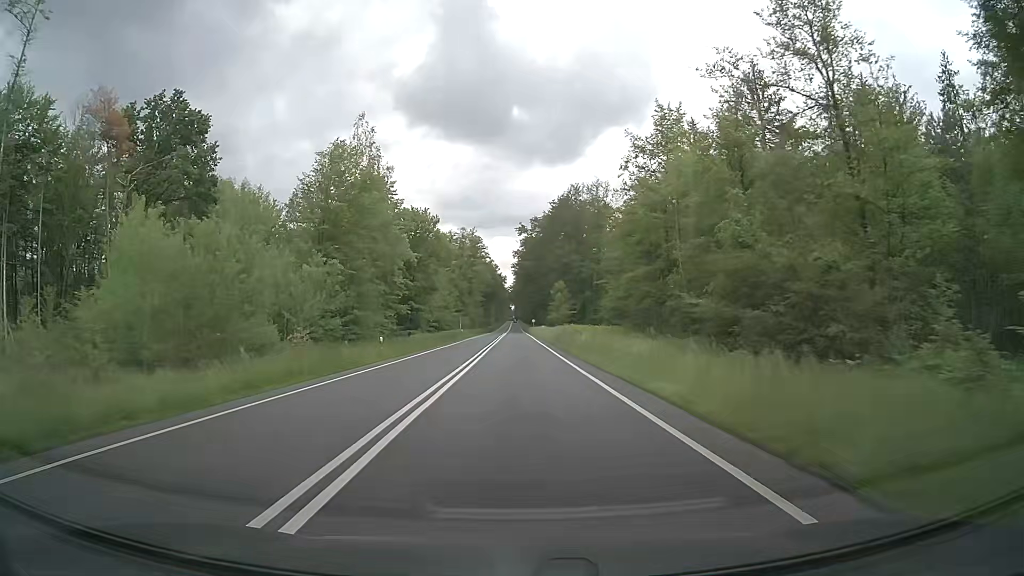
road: primary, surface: asphalt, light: Day
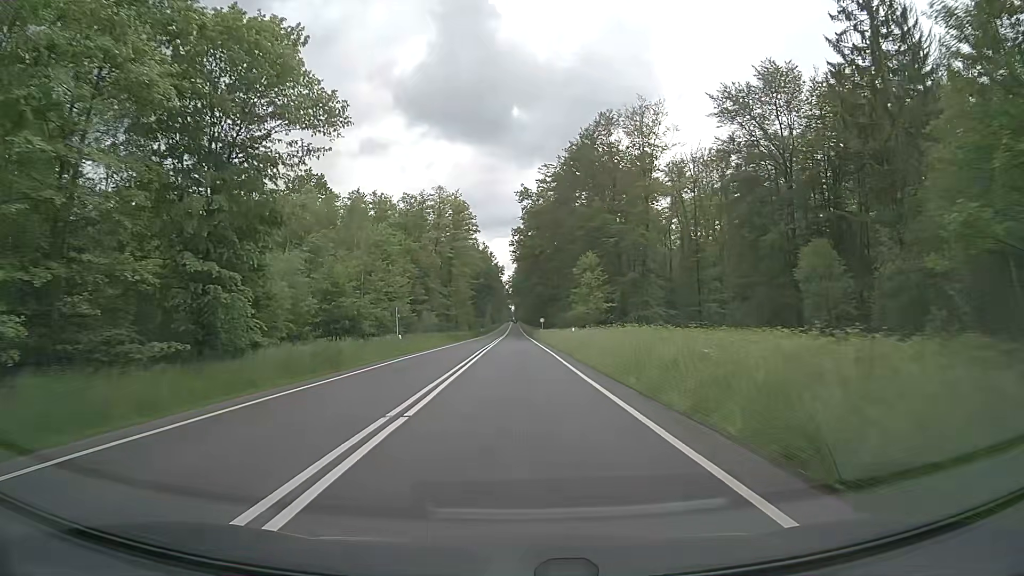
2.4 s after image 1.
(-0.2, +44.6) m; 0°
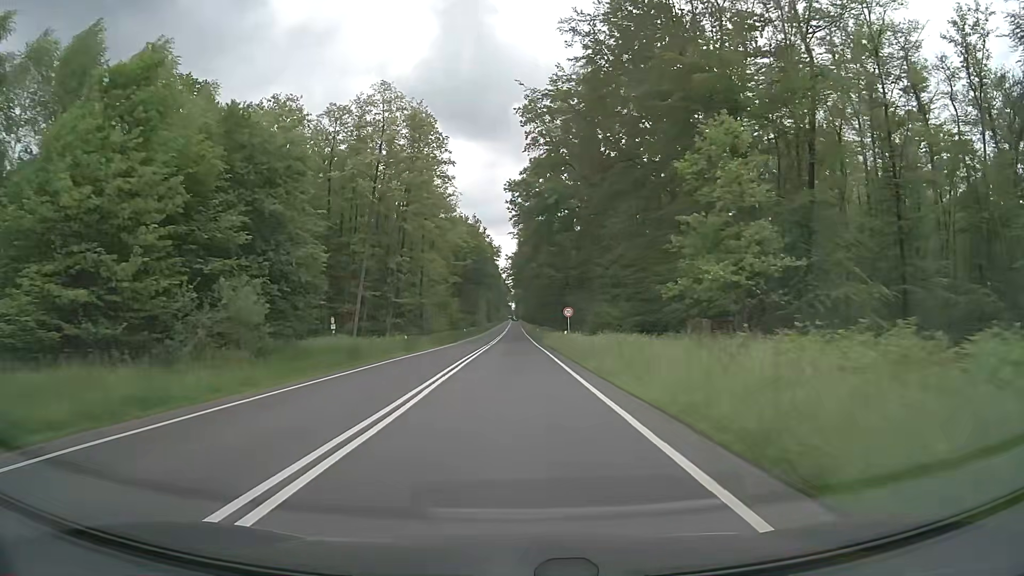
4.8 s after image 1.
(0.0, +44.5) m; 0°
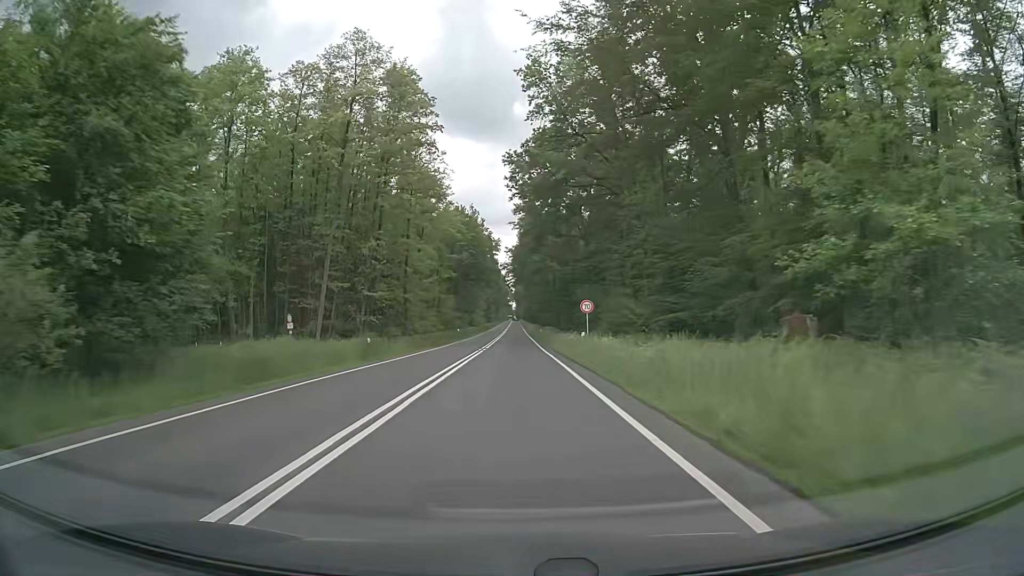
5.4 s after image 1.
(0.0, +11.1) m; 0°
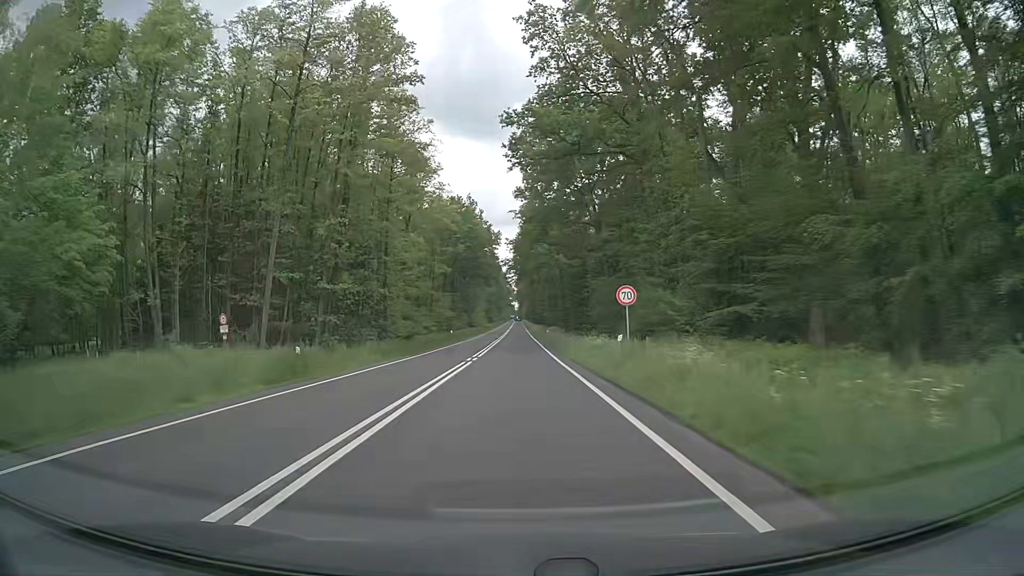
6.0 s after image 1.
(0.0, +11.1) m; 0°
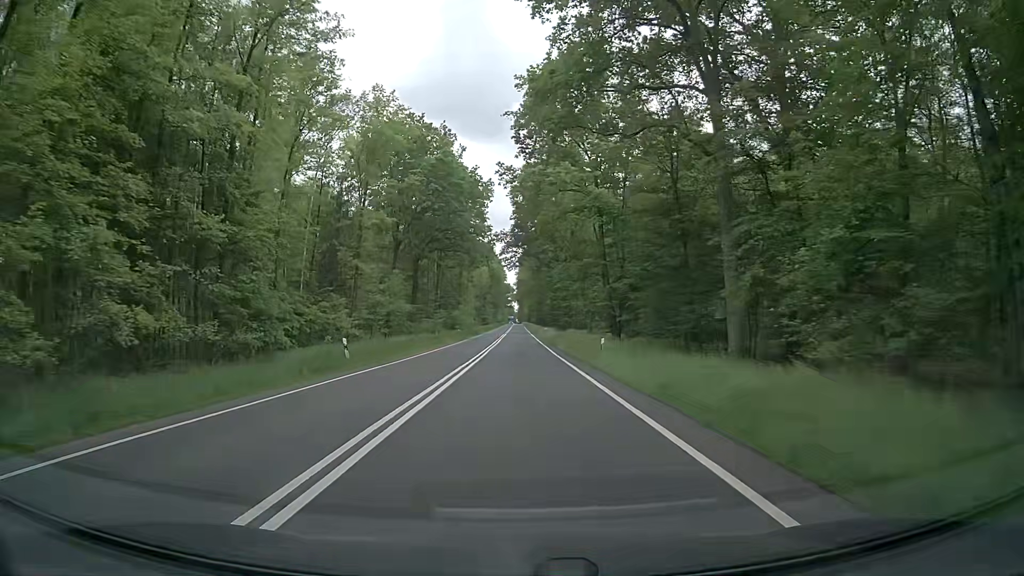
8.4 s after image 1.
(-0.3, +44.5) m; 0°
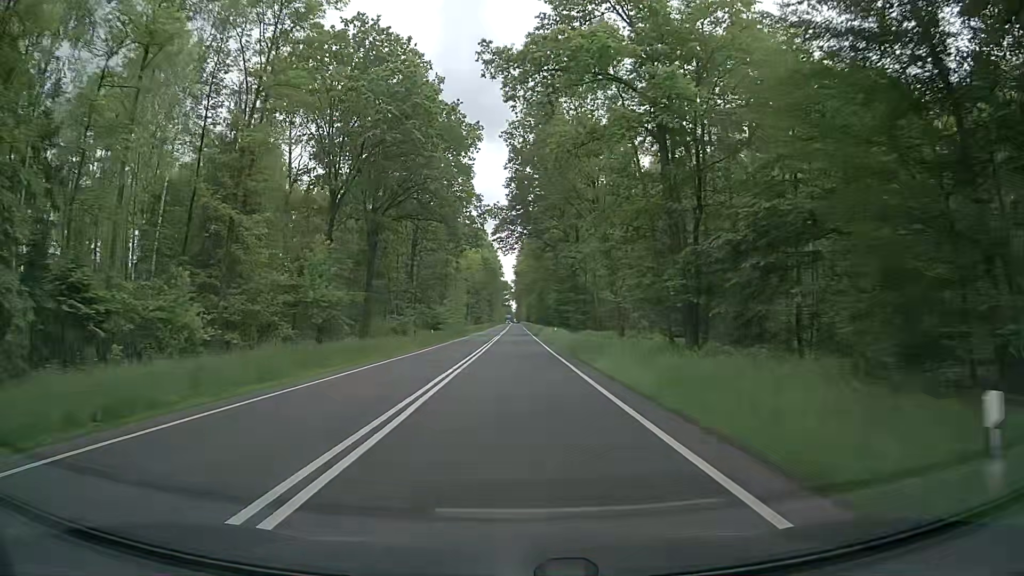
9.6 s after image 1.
(-0.1, +22.2) m; 0°
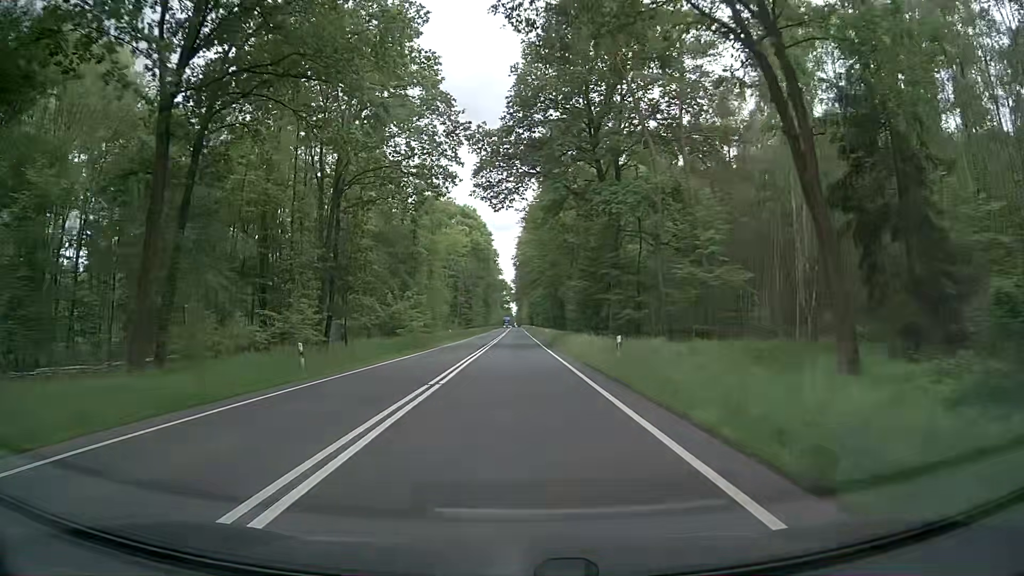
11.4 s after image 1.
(-0.1, +33.2) m; 0°
(0, +10) (0, +20) (0, +30) (0, +40) (0, +50) (-1, +60) (-1, +70) (-1, +80) (-1, +90) (-1, +100) m
